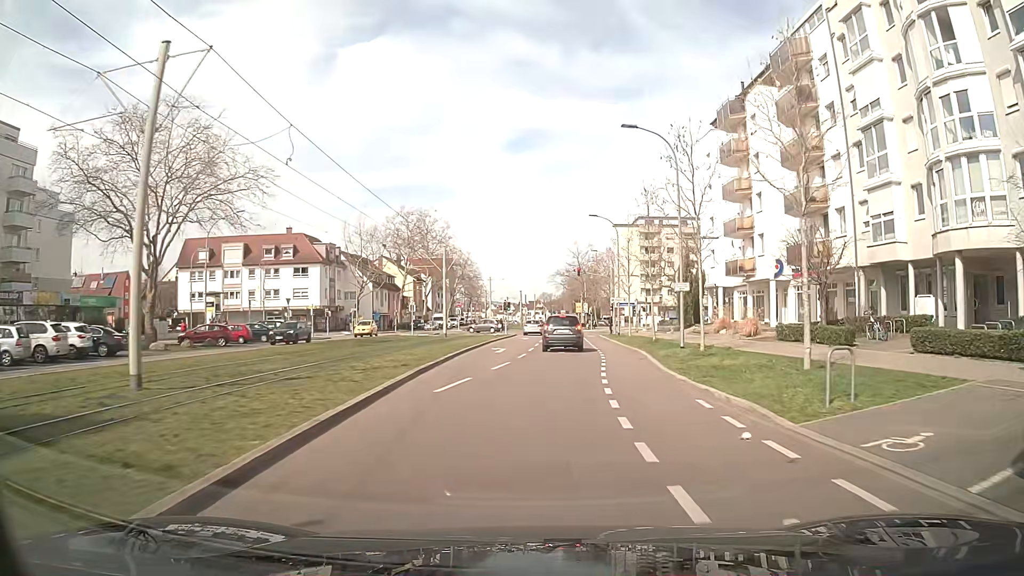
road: tertiary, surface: asphalt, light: Day
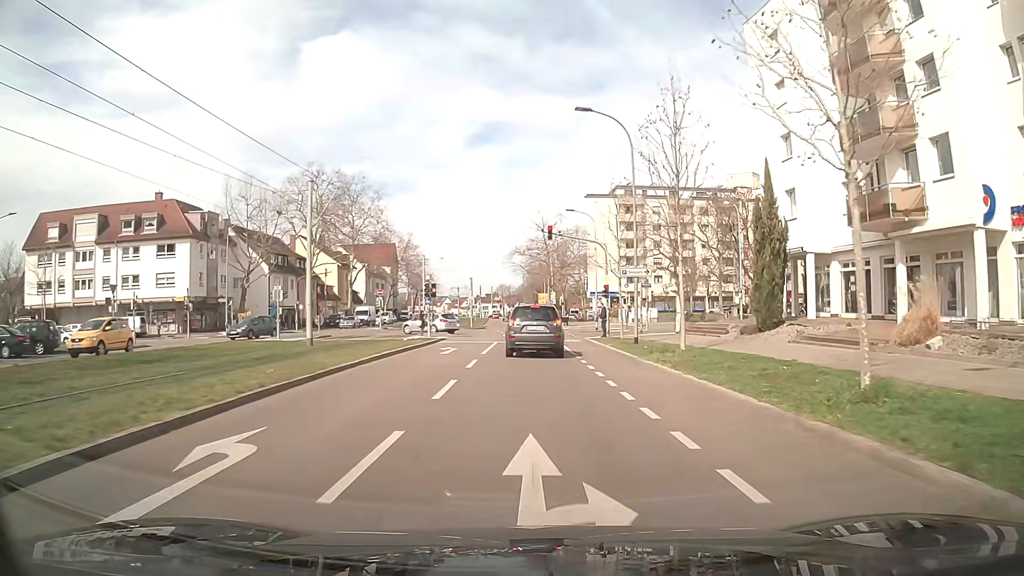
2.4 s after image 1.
(+0.9, +25.5) m; +3°
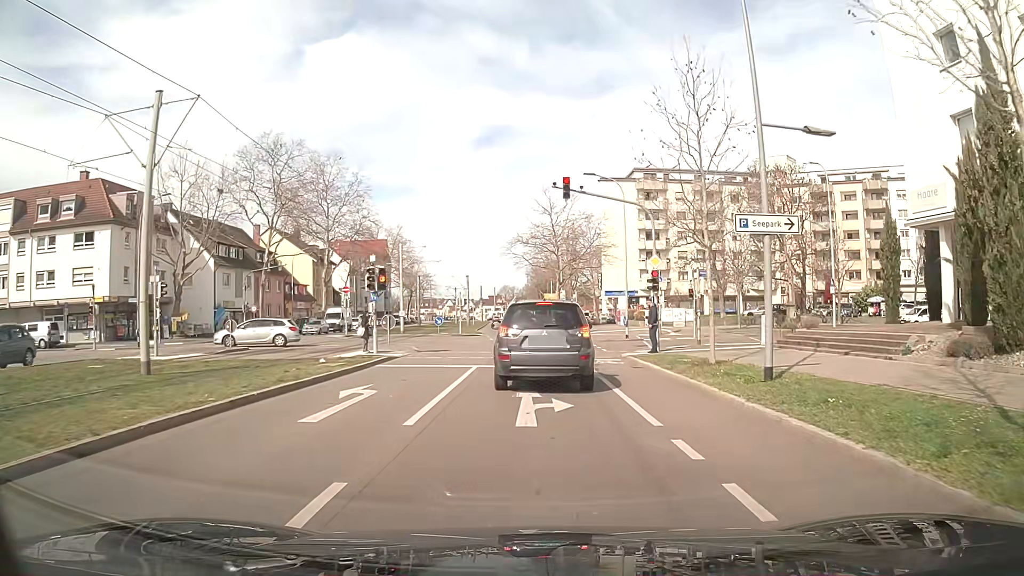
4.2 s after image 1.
(+0.1, +13.9) m; 0°
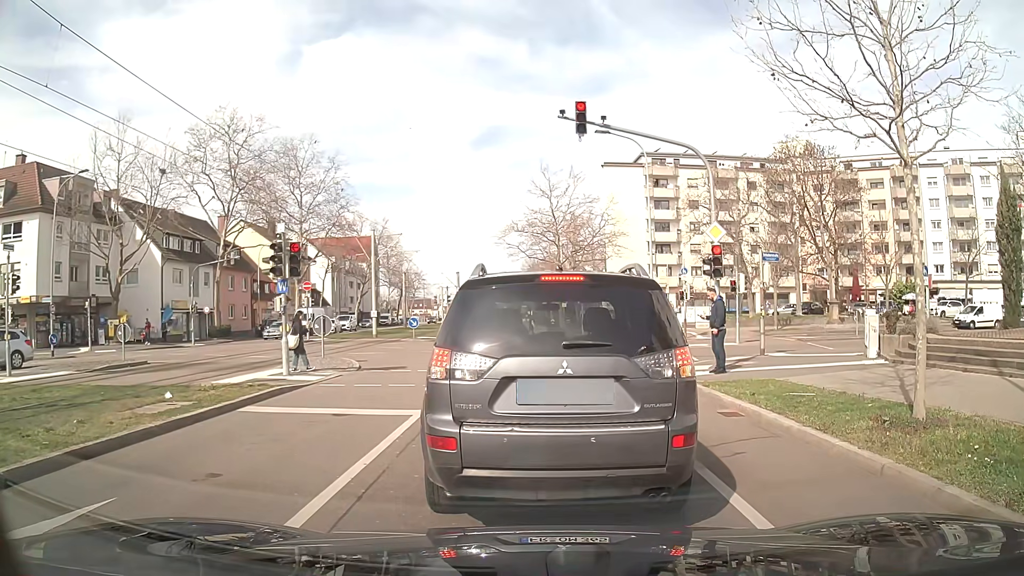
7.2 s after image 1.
(+0.1, +8.2) m; +2°
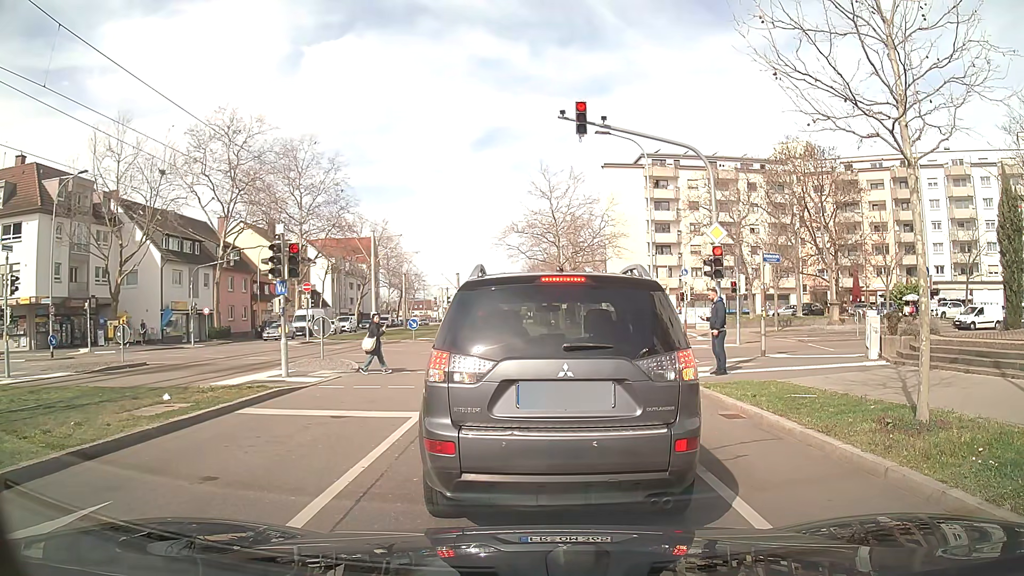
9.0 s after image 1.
(0.0, +0.1) m; 0°
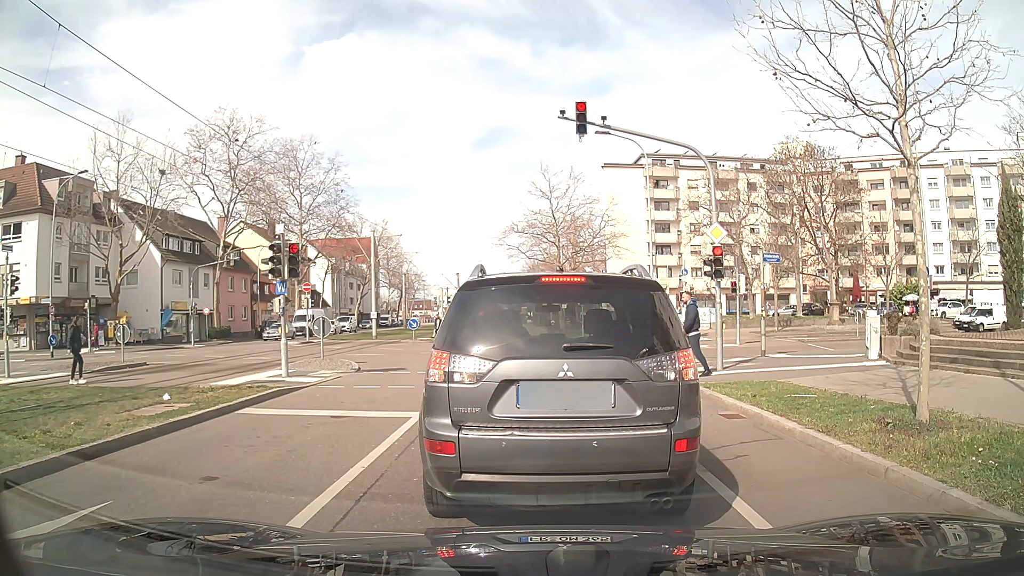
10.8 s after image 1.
(0.0, 0.0) m; 0°
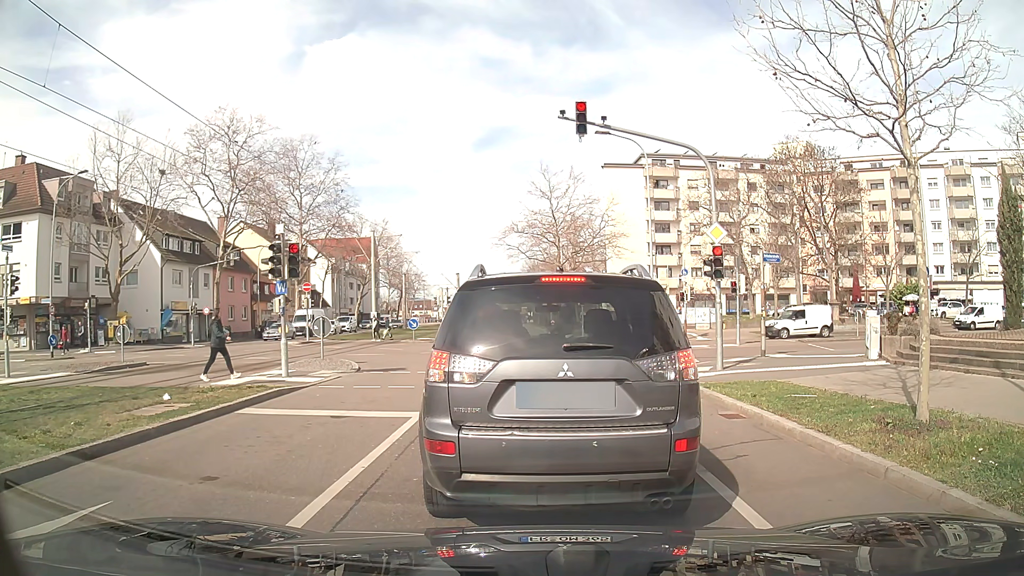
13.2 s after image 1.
(0.0, 0.0) m; 0°
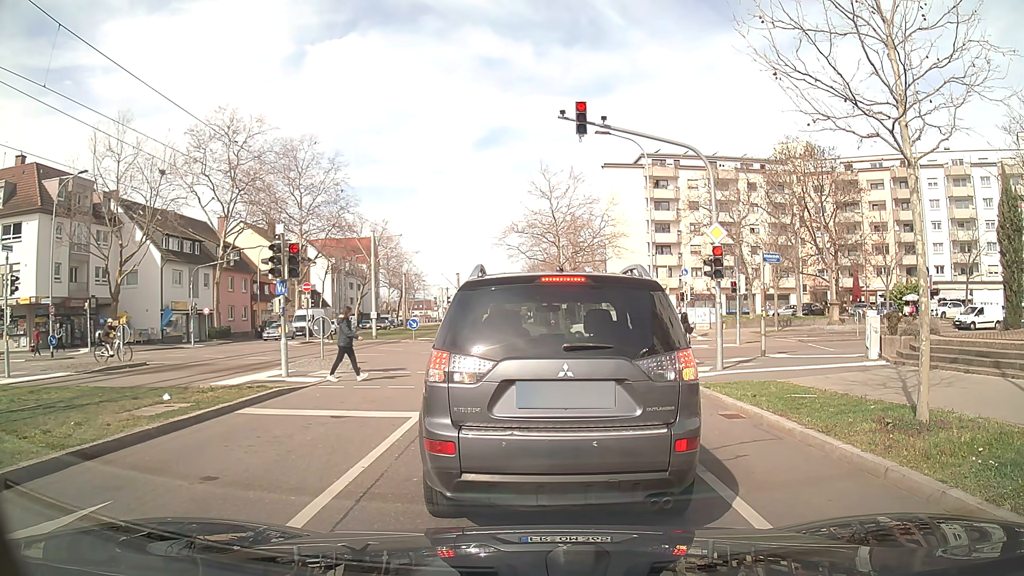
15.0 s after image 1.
(0.0, 0.0) m; 0°
